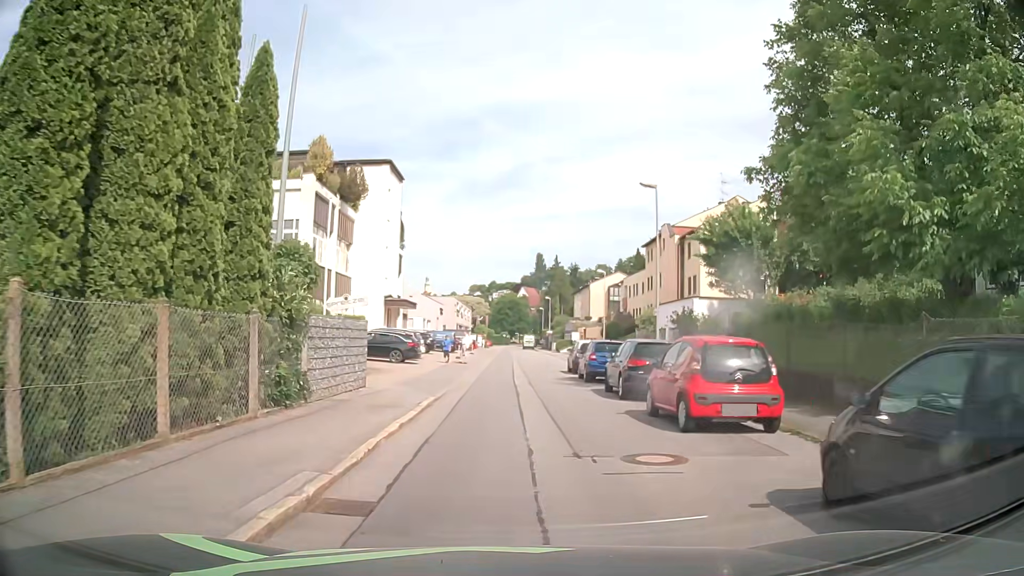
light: Day
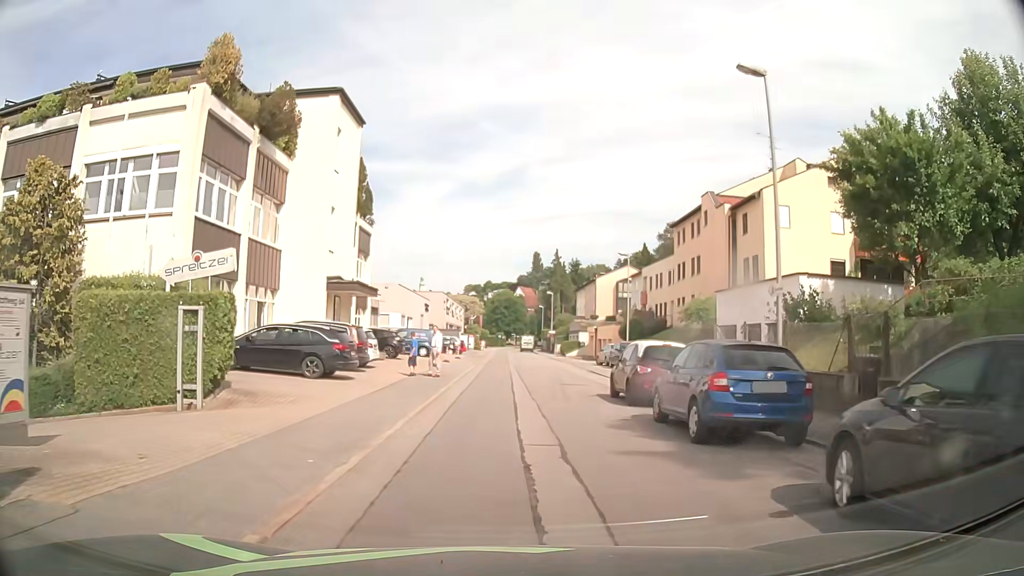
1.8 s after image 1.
(0.0, +13.6) m; +1°
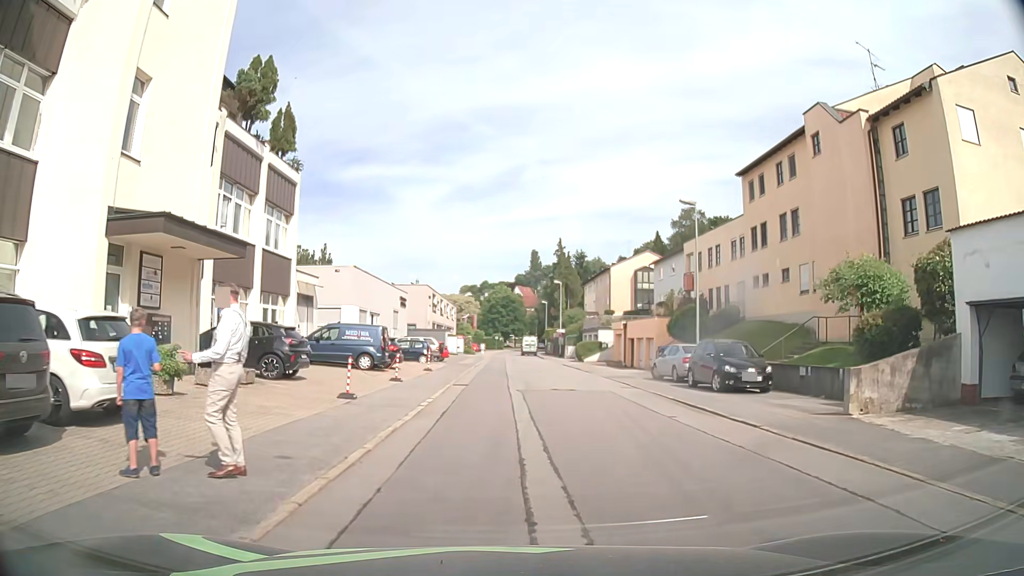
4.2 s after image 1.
(0.0, +18.0) m; +1°
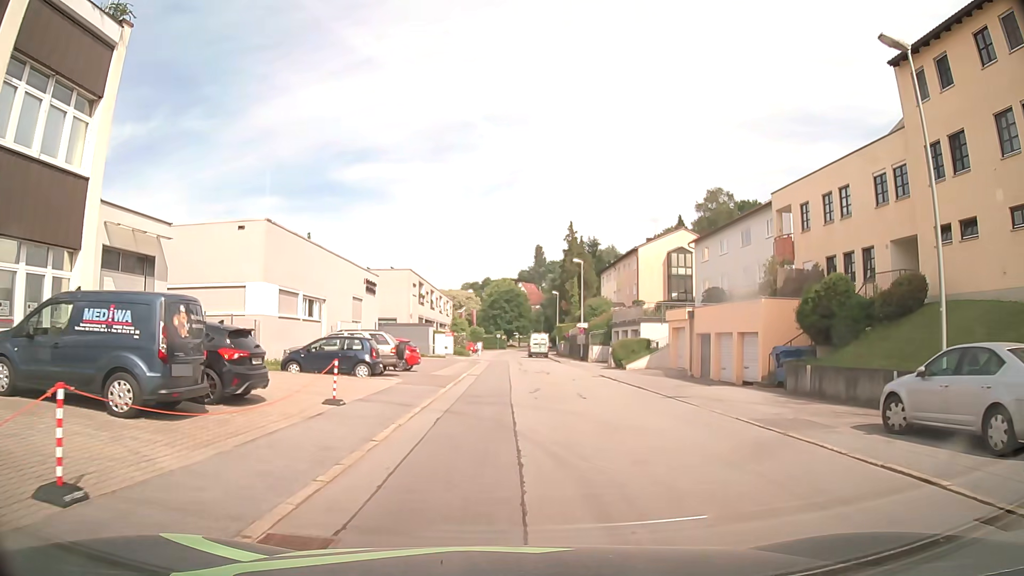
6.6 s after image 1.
(-0.2, +17.8) m; -1°
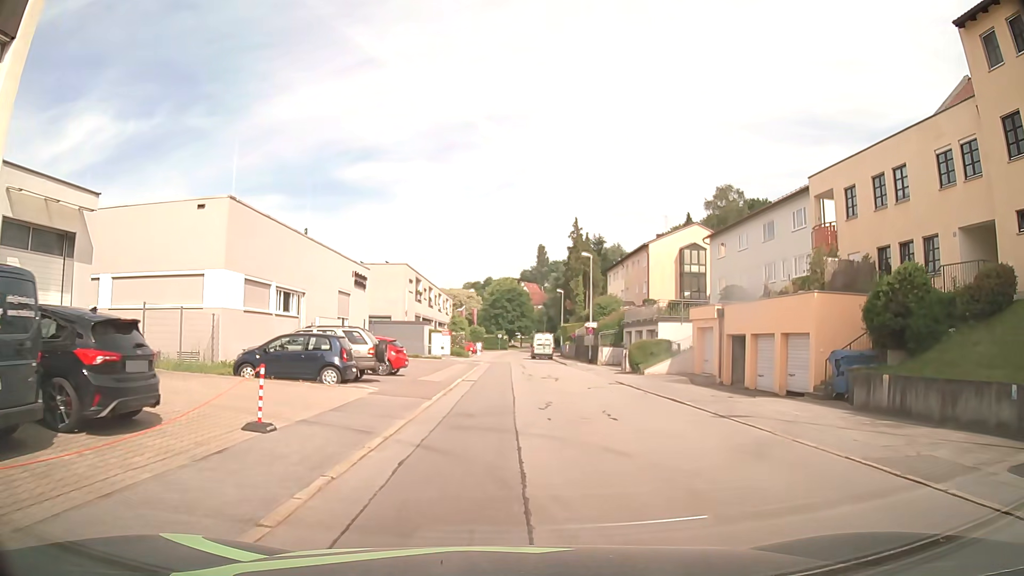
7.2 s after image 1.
(0.0, +4.5) m; 0°
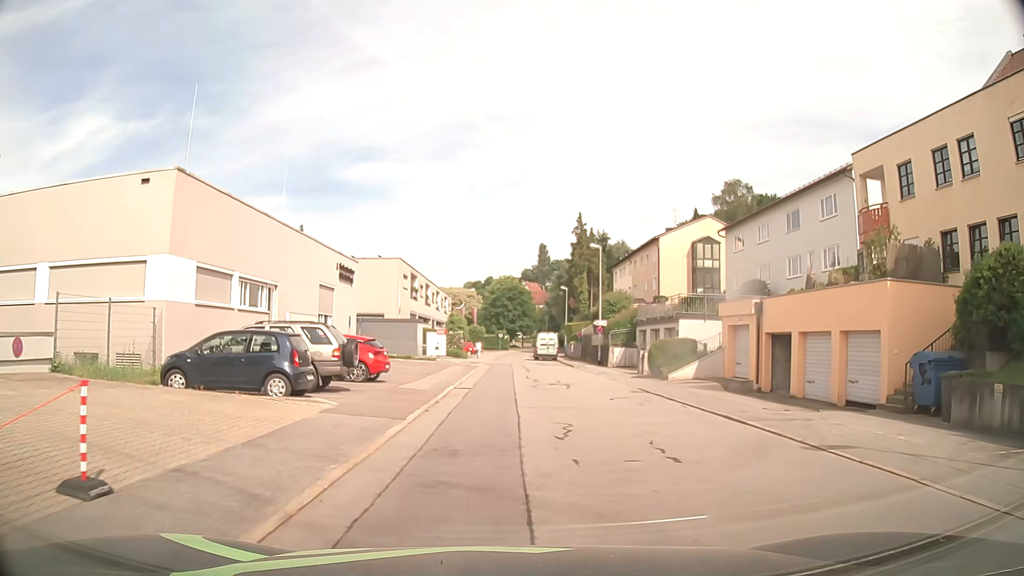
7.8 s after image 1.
(0.0, +4.4) m; 0°
(0, +10) (0, +20) (0, +30) (0, +40) (0, +50) (0, +60) (0, +70) (0, +80) (+1, +90) (+2, +100) m
